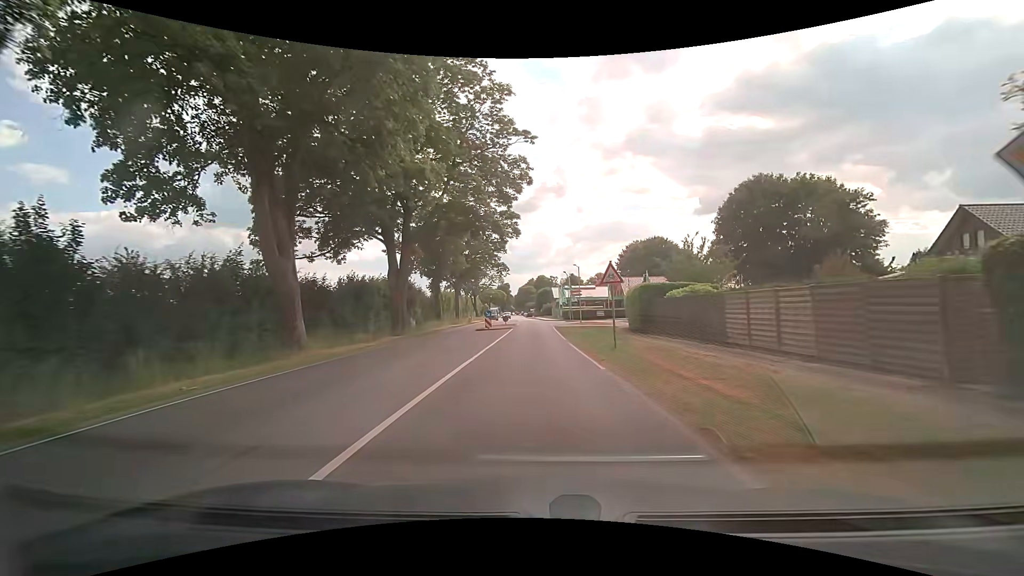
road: secondary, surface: asphalt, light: Day
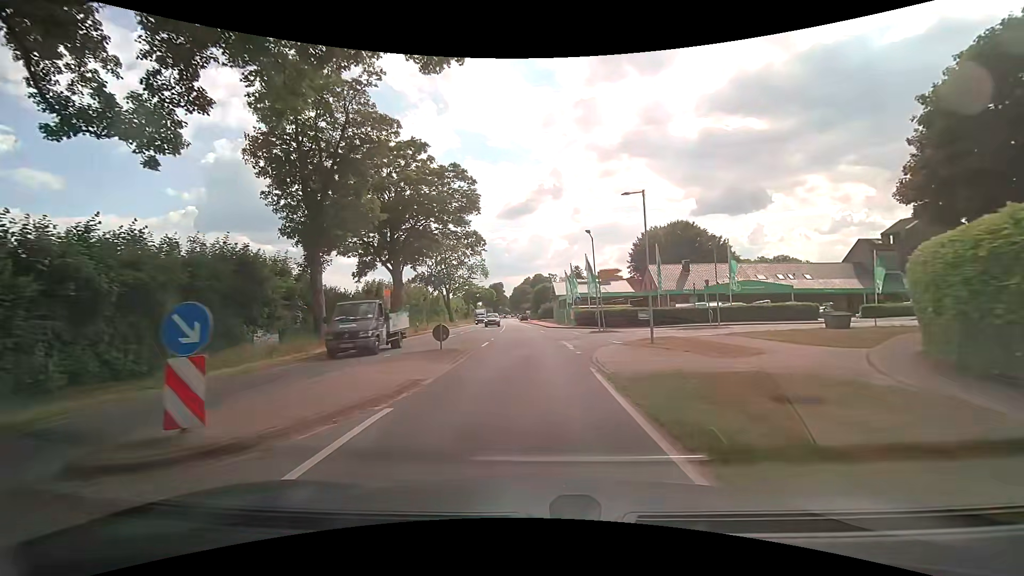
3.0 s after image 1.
(+0.5, +33.2) m; 0°
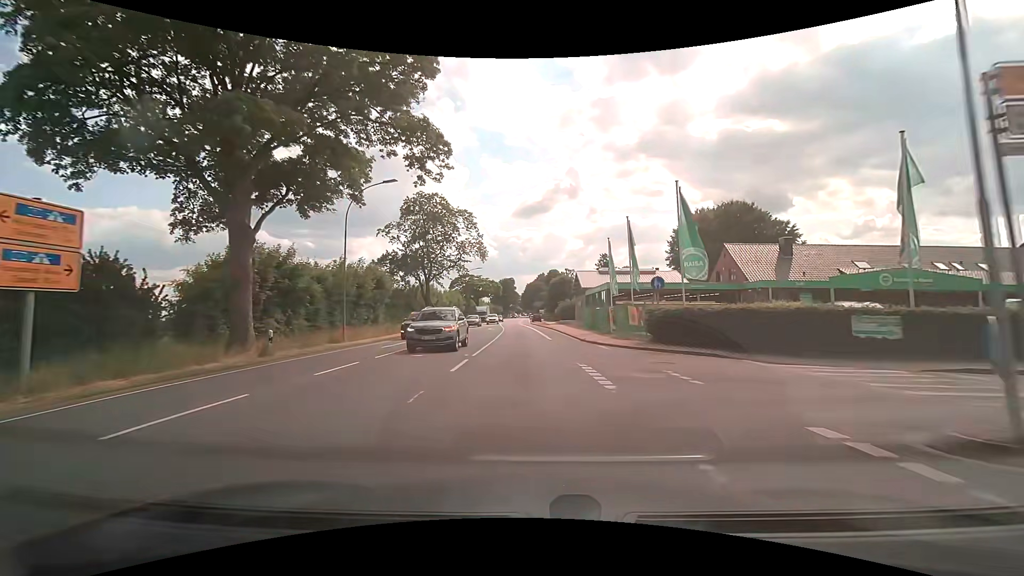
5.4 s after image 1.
(-0.3, +27.7) m; -2°
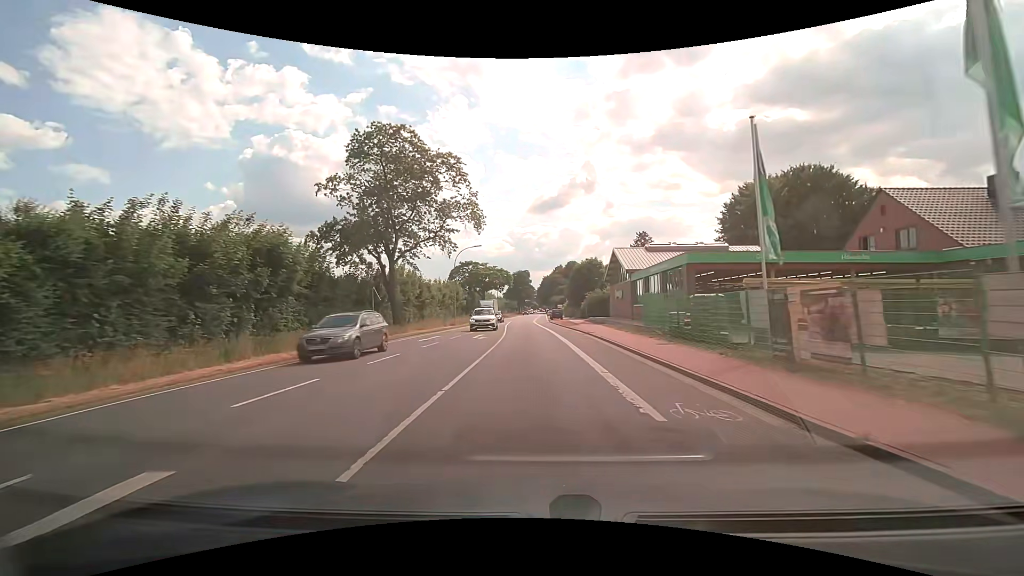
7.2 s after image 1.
(0.0, +22.2) m; -1°
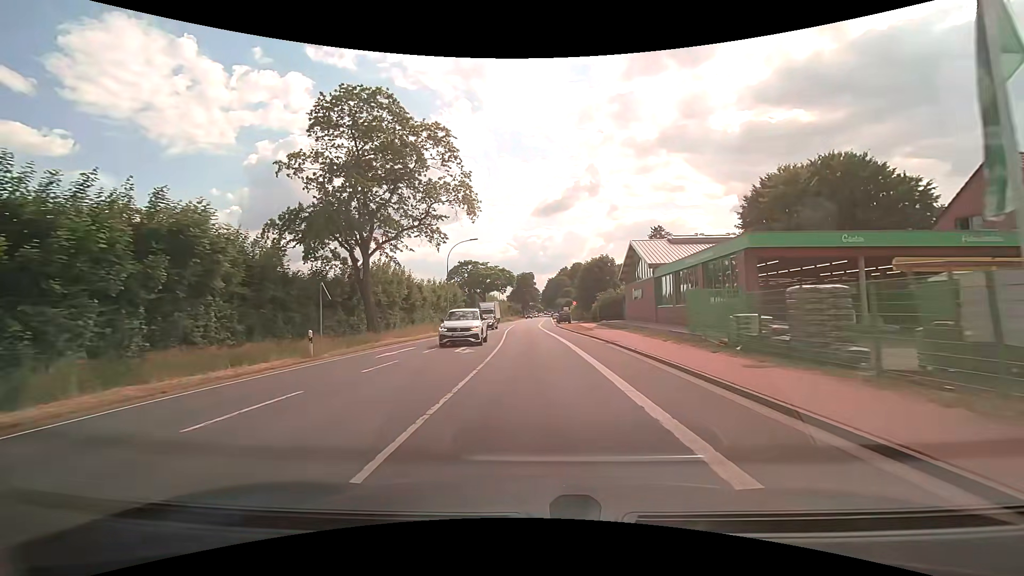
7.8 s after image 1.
(0.0, +7.4) m; -1°
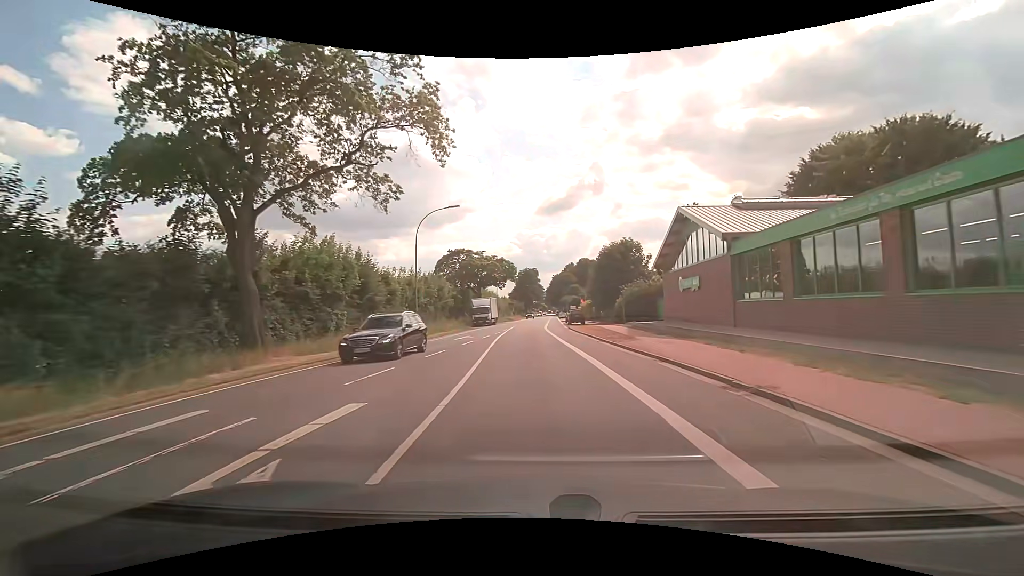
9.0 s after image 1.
(-0.1, +14.5) m; -1°
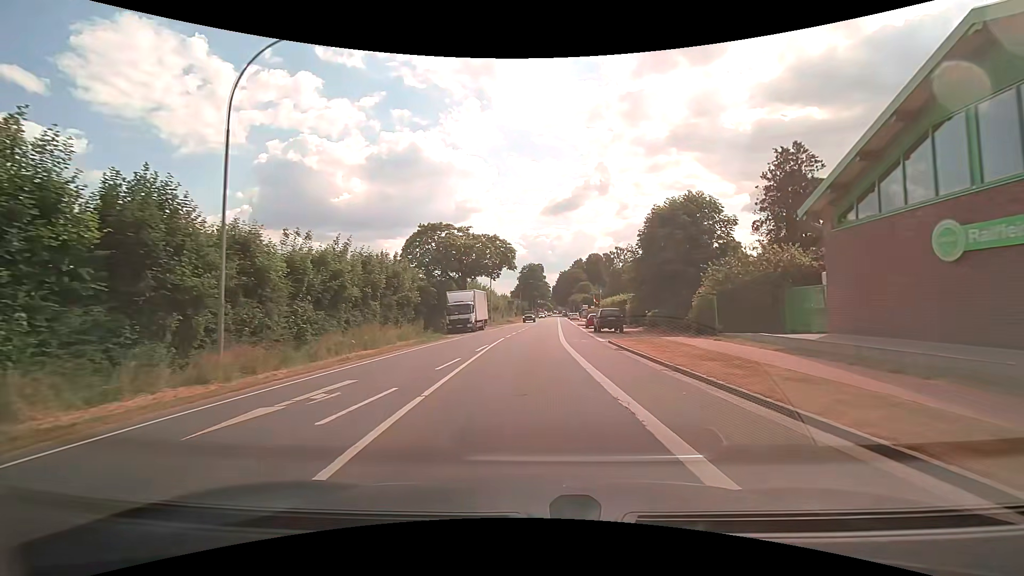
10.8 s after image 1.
(-0.1, +21.8) m; 0°
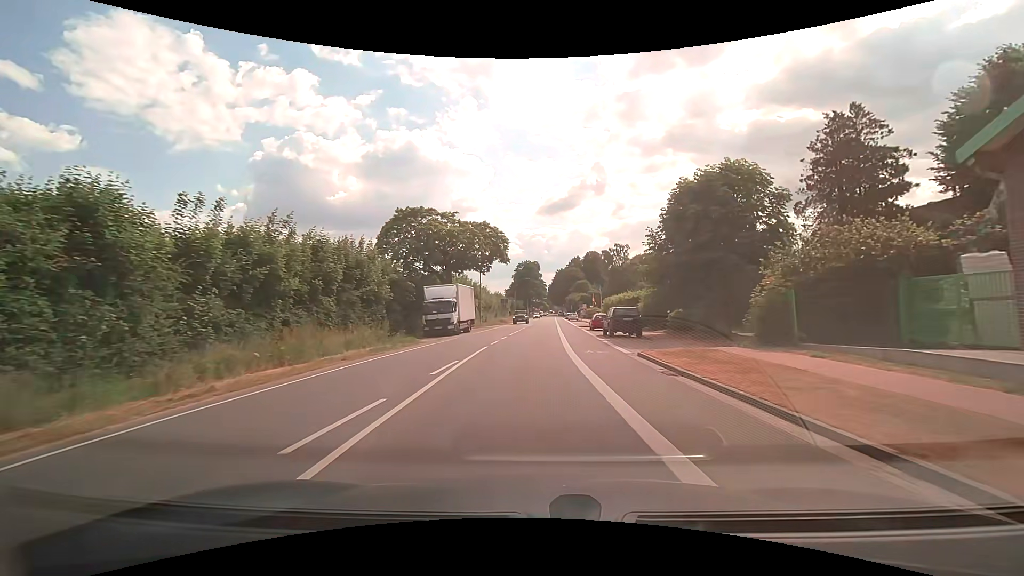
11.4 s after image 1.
(0.0, +7.4) m; 0°
(0, +10) (0, +20) (0, +30) (+1, +40) (+1, +50) (+2, +60) (+2, +70) (+2, +80) (+3, +90) (+3, +100) m
